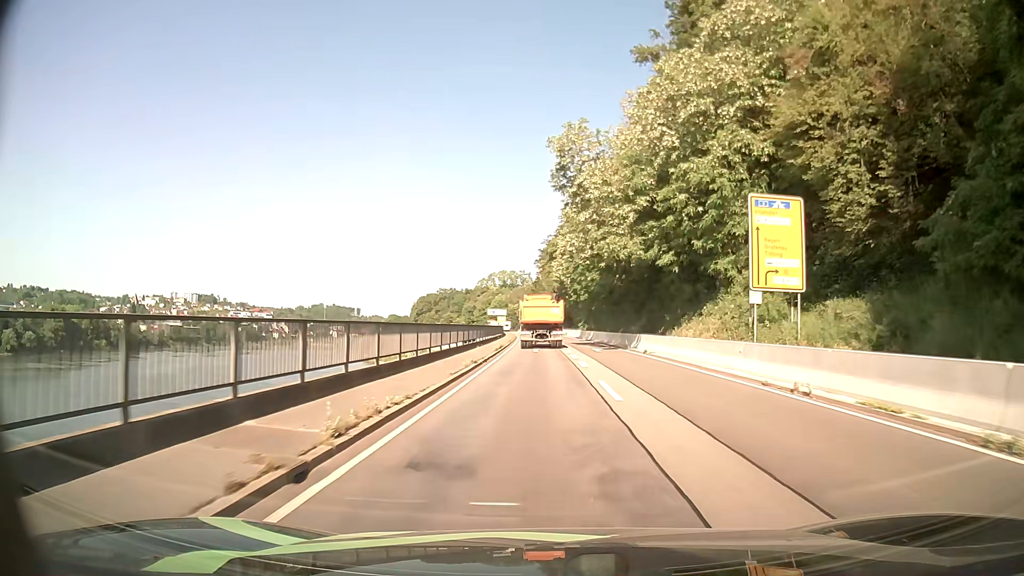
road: primary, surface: asphalt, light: Day
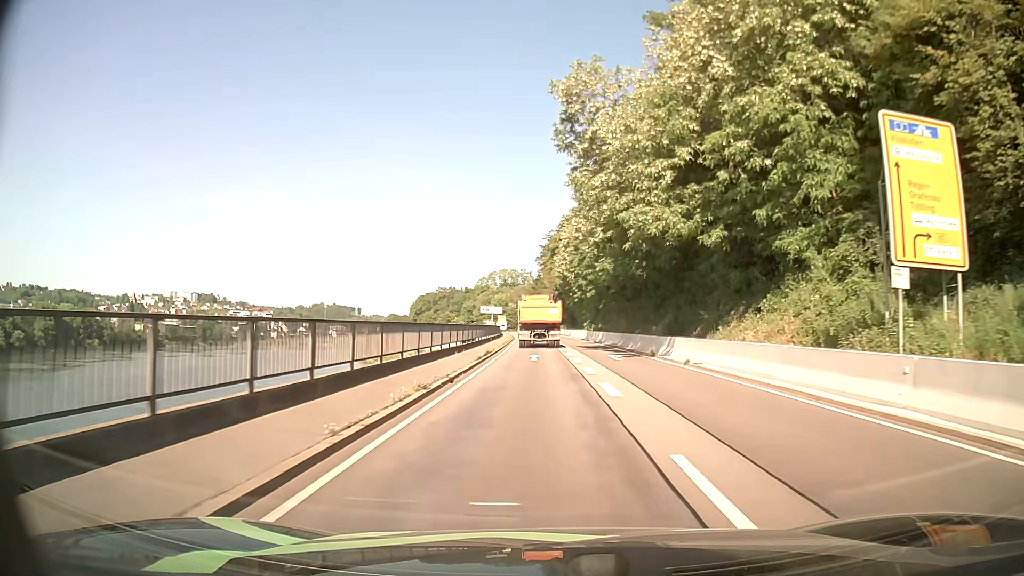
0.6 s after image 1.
(0.0, +9.6) m; 0°
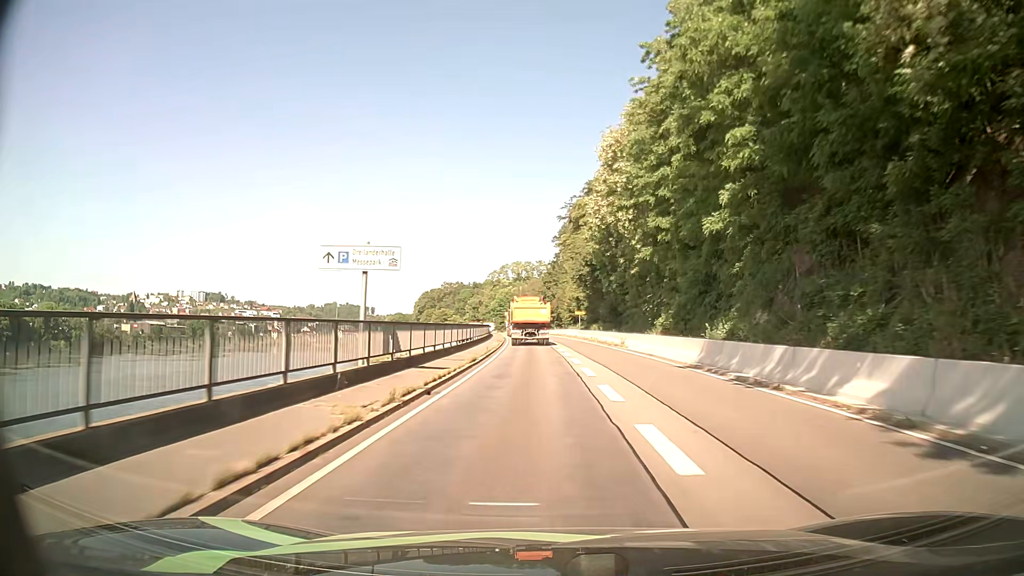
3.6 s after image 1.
(-0.6, +49.1) m; -2°
